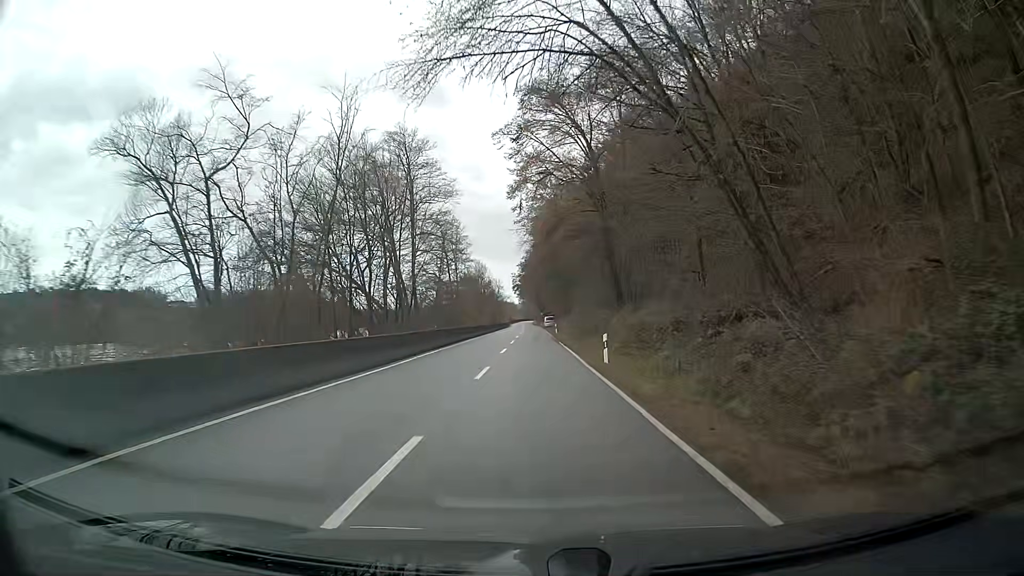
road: secondary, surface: asphalt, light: Day
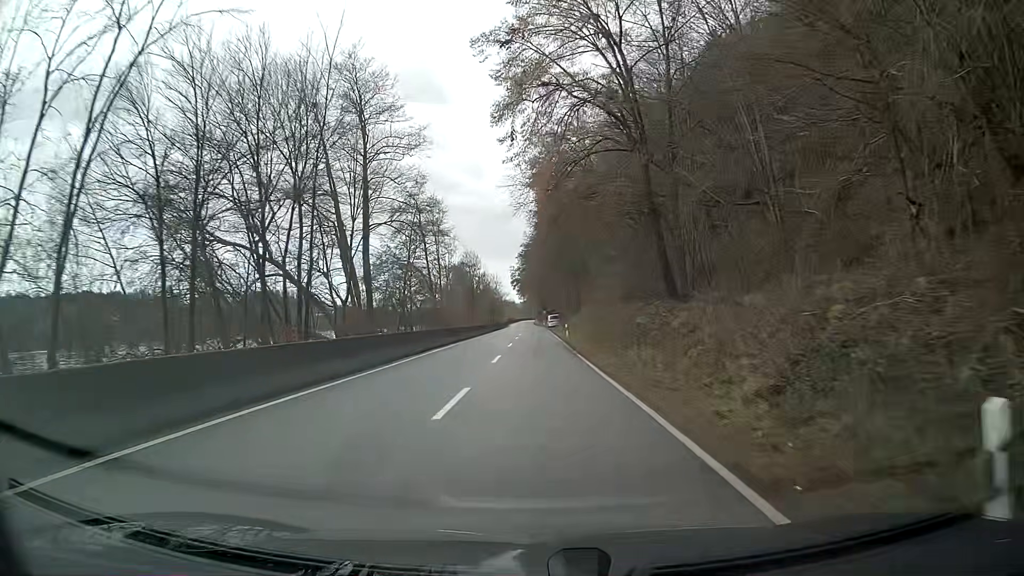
(0.0, +18.8) m; 0°
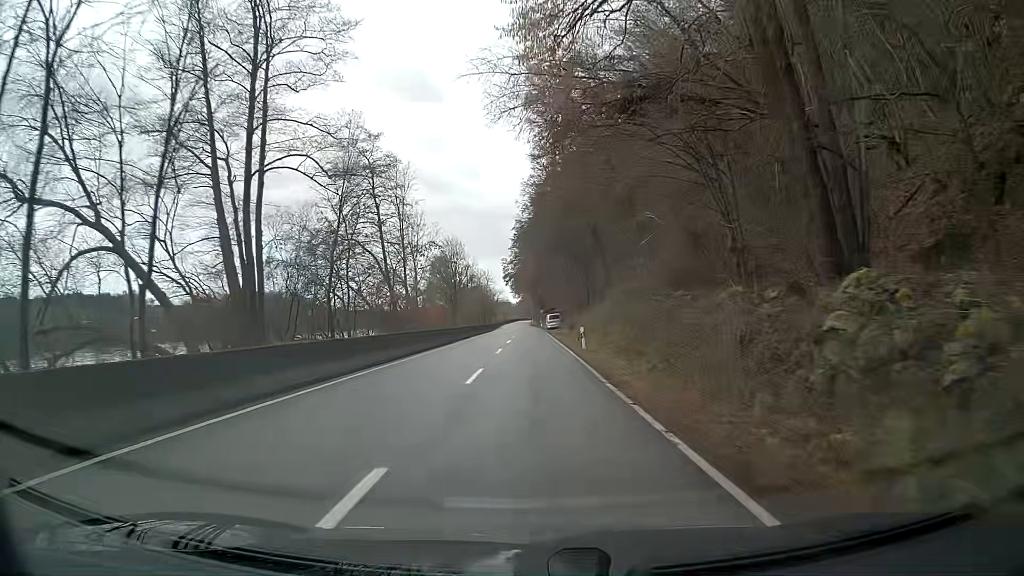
(0.0, +18.9) m; 0°
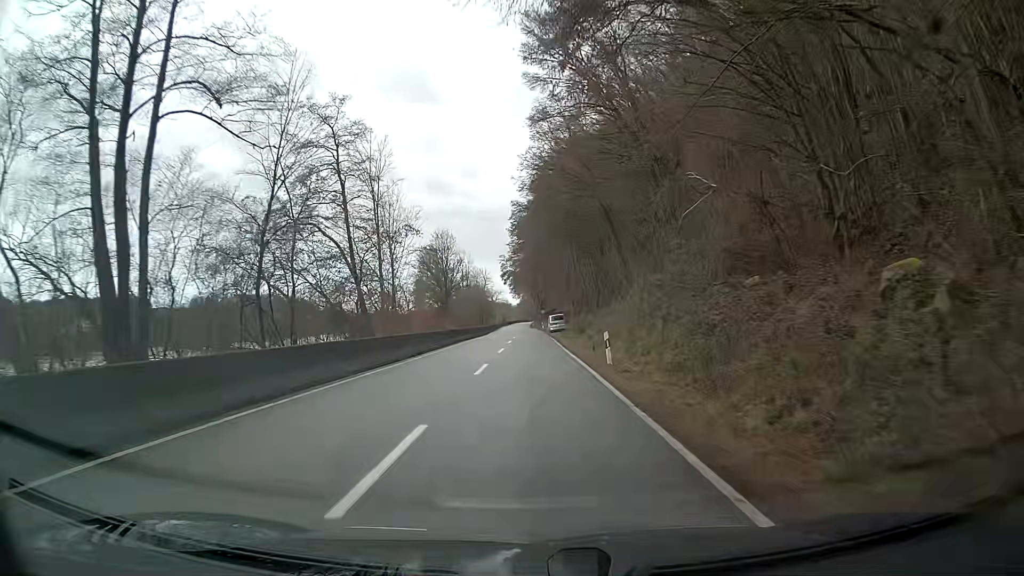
(0.0, +9.5) m; 0°
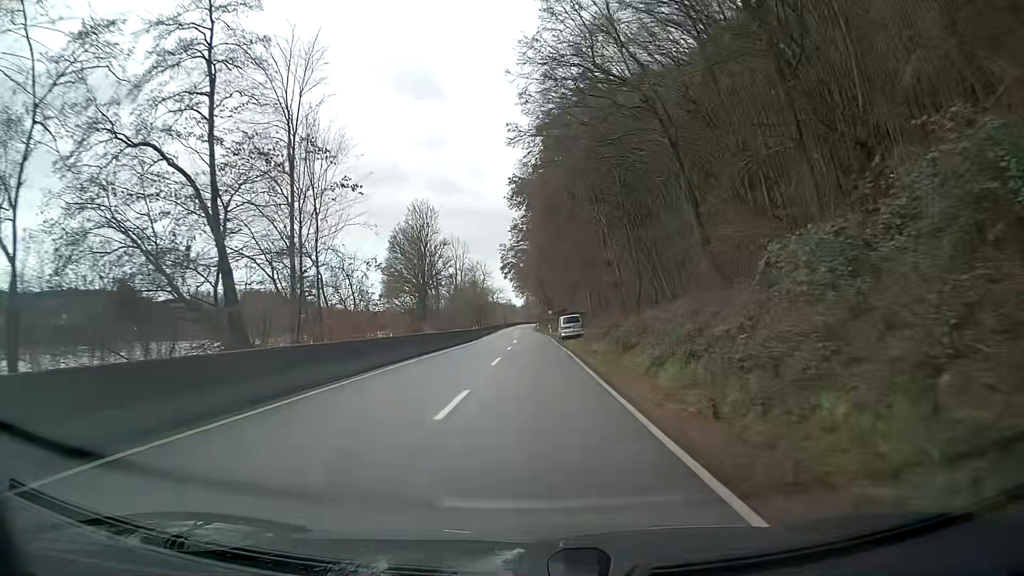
(-0.1, +19.2) m; 0°
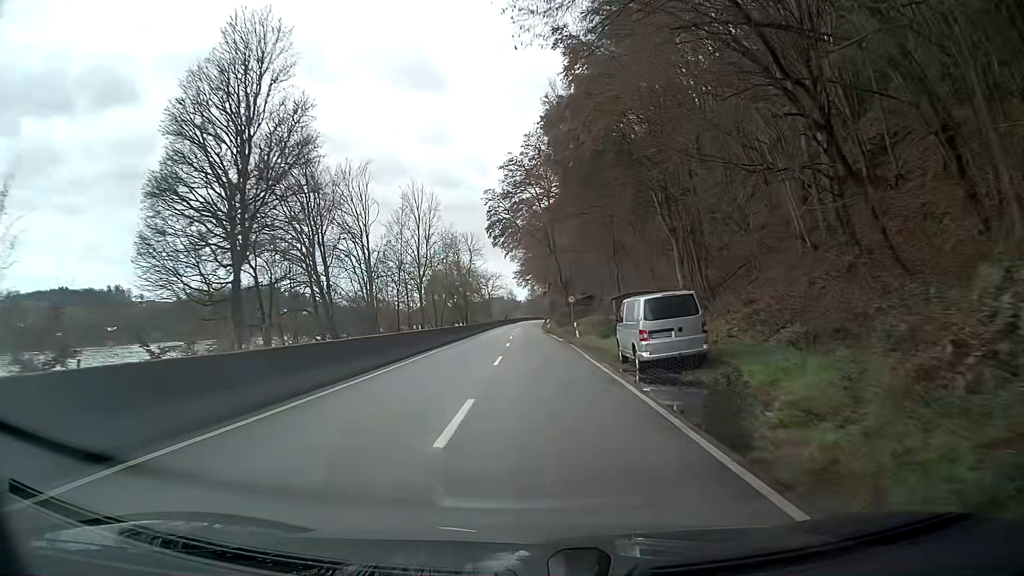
(-0.7, +38.7) m; 0°
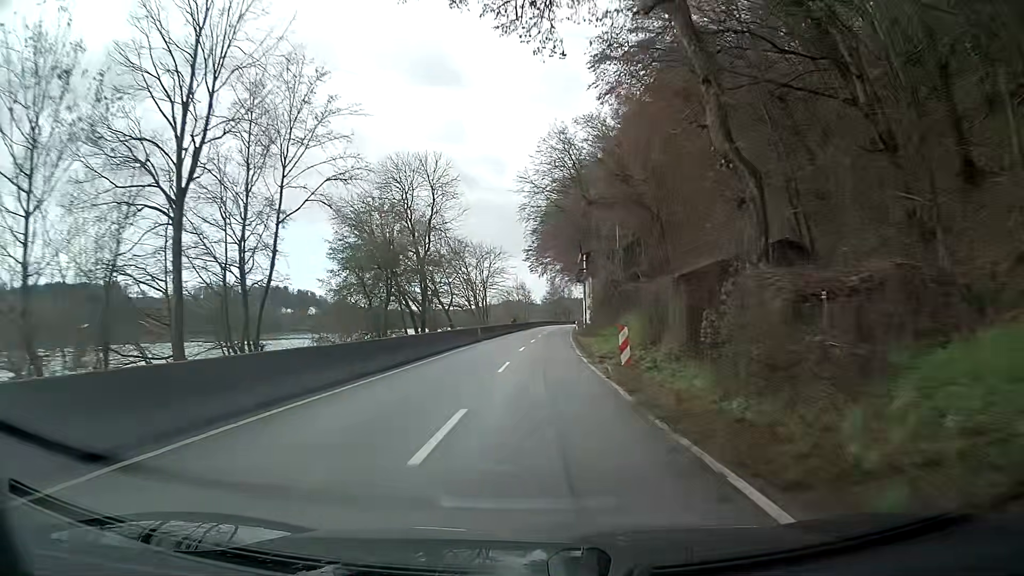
(-0.4, +48.8) m; -2°
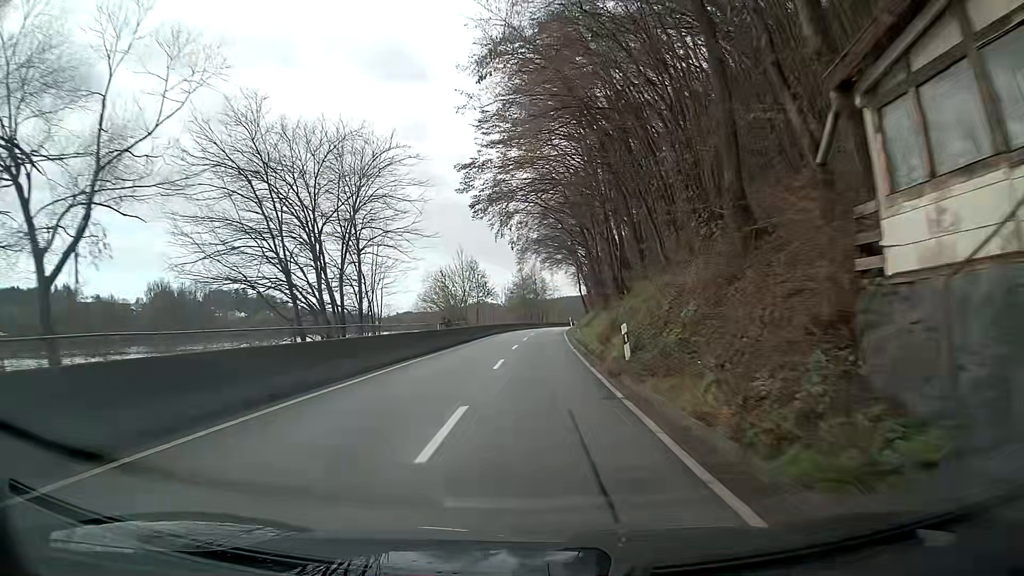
(+1.3, +48.1) m; +3°
(0, +10) (0, +20) (0, +30) (+1, +40) (+1, +50) (+2, +60) (+2, +70) (+3, +80) (+4, +90) (+5, +100) m
